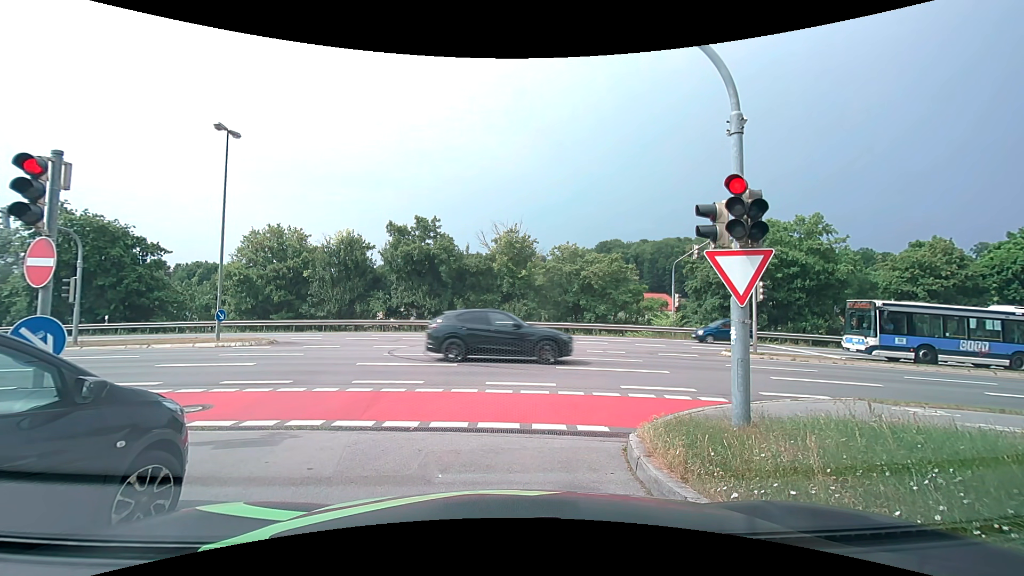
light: Day
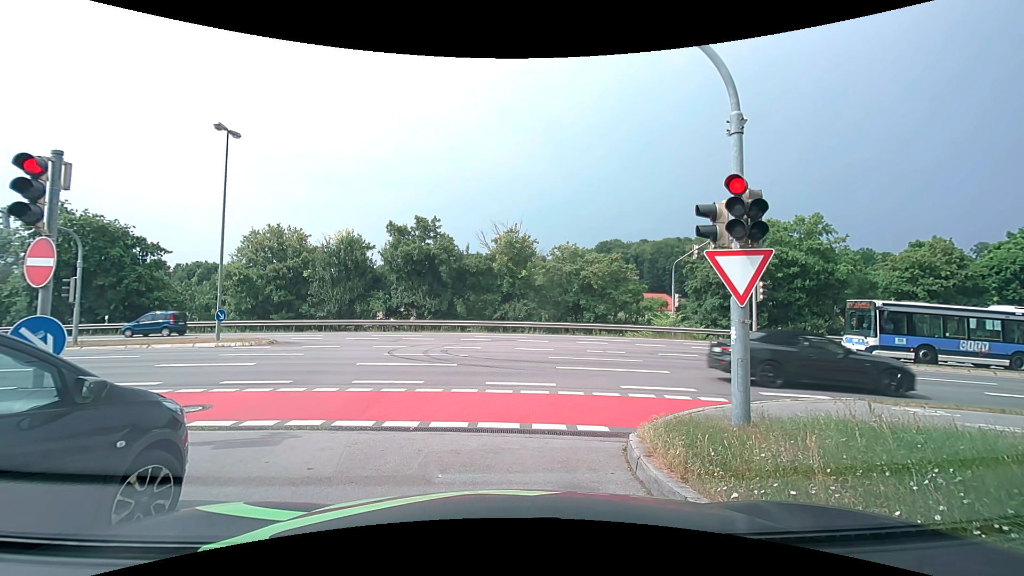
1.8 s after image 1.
(0.0, 0.0) m; 0°
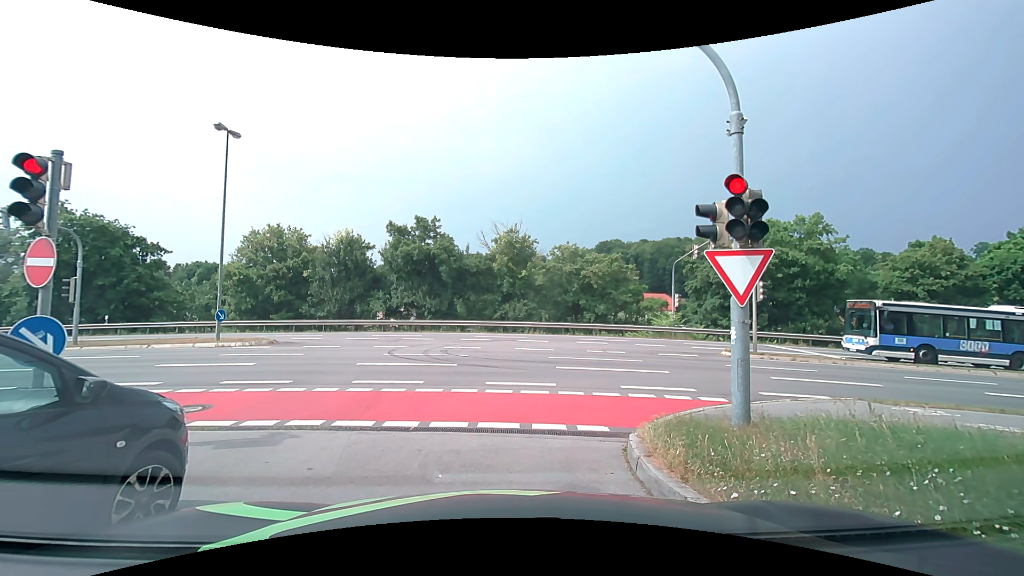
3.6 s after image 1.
(0.0, 0.0) m; 0°
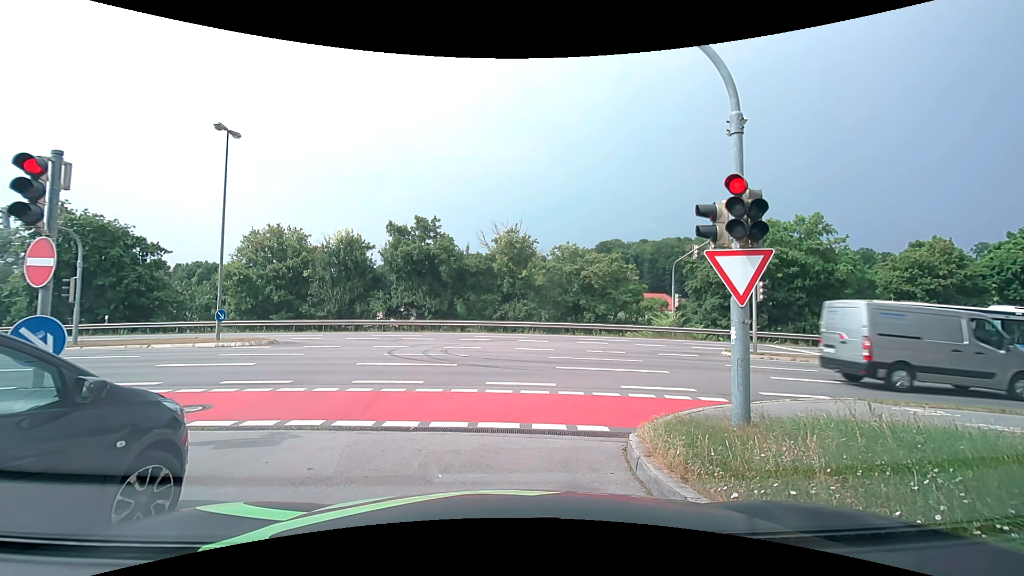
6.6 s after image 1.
(0.0, 0.0) m; 0°
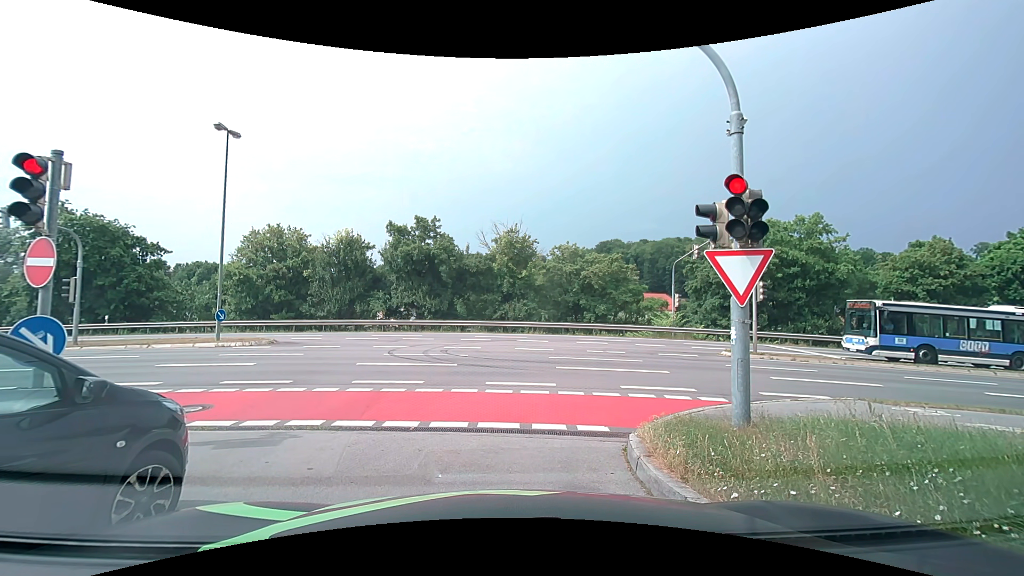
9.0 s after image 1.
(0.0, 0.0) m; 0°
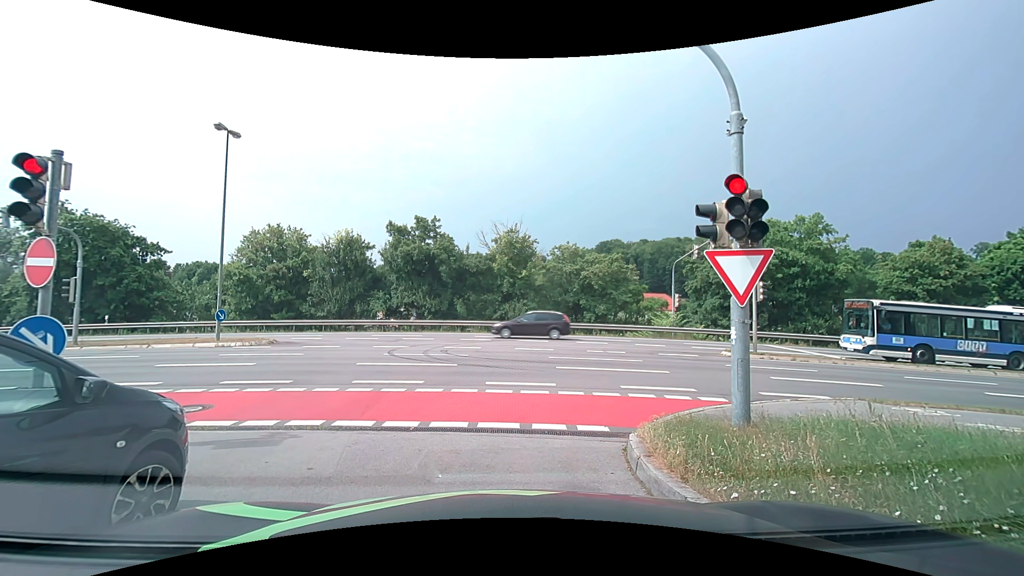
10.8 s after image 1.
(0.0, 0.0) m; 0°
